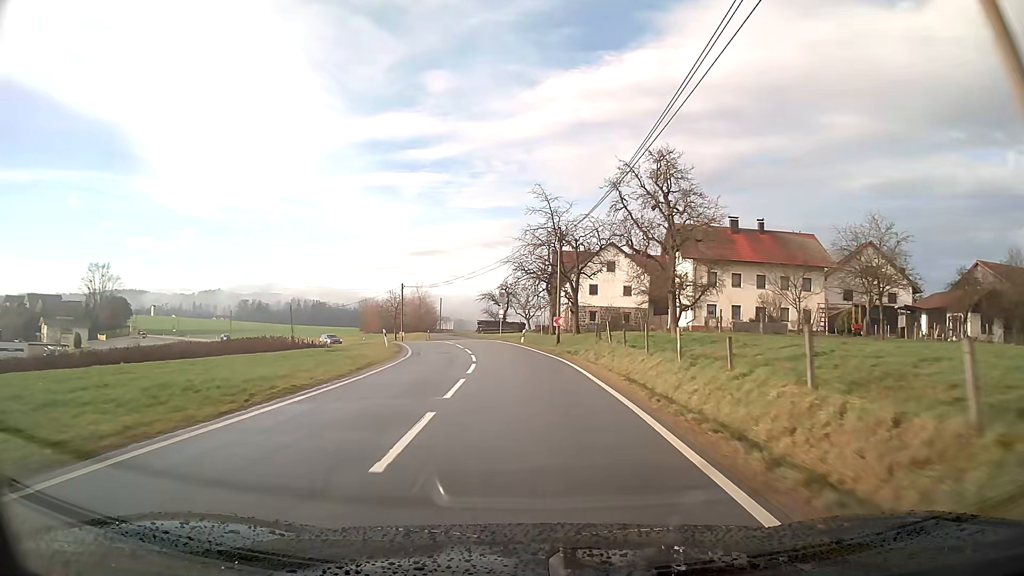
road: tertiary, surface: asphalt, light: Day
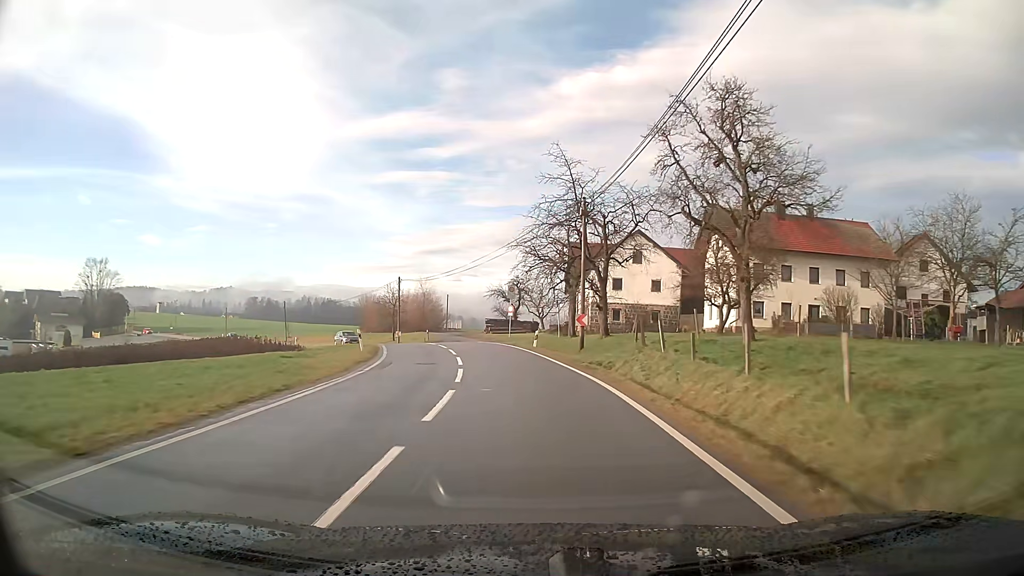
(-0.1, +9.1) m; -1°
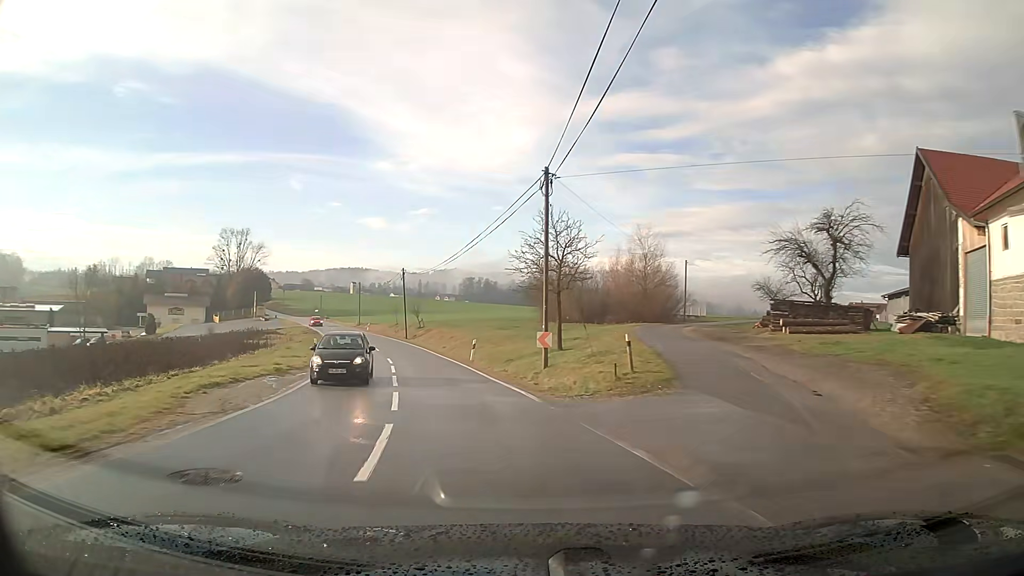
(-6.9, +45.0) m; -21°
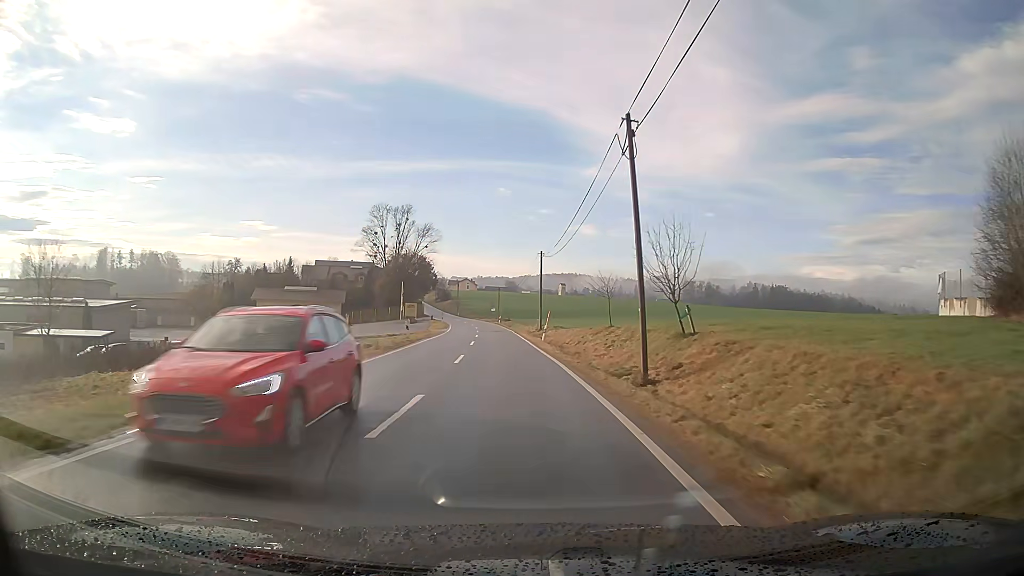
(-8.0, +46.4) m; -16°
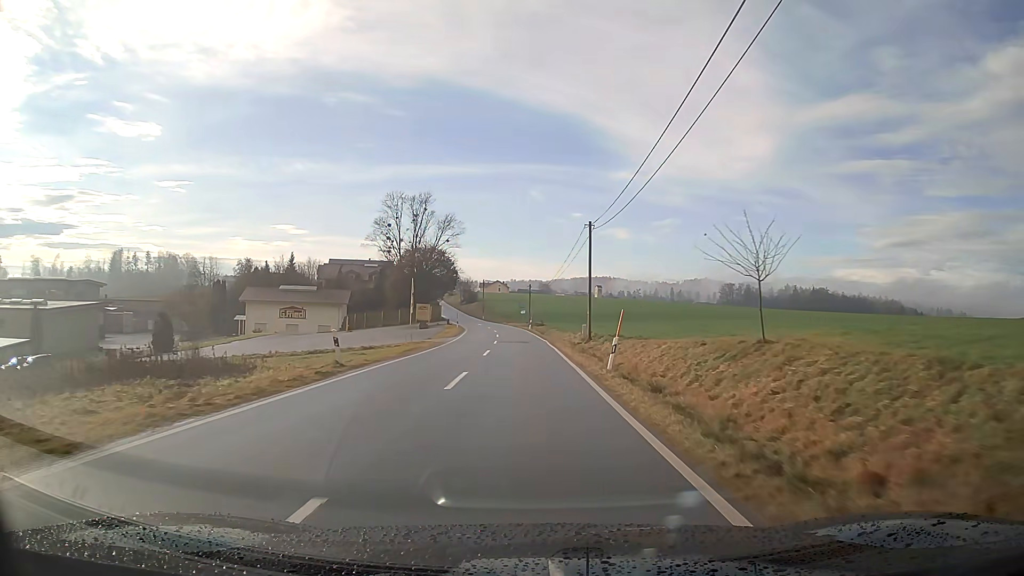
(-0.5, +18.7) m; -2°
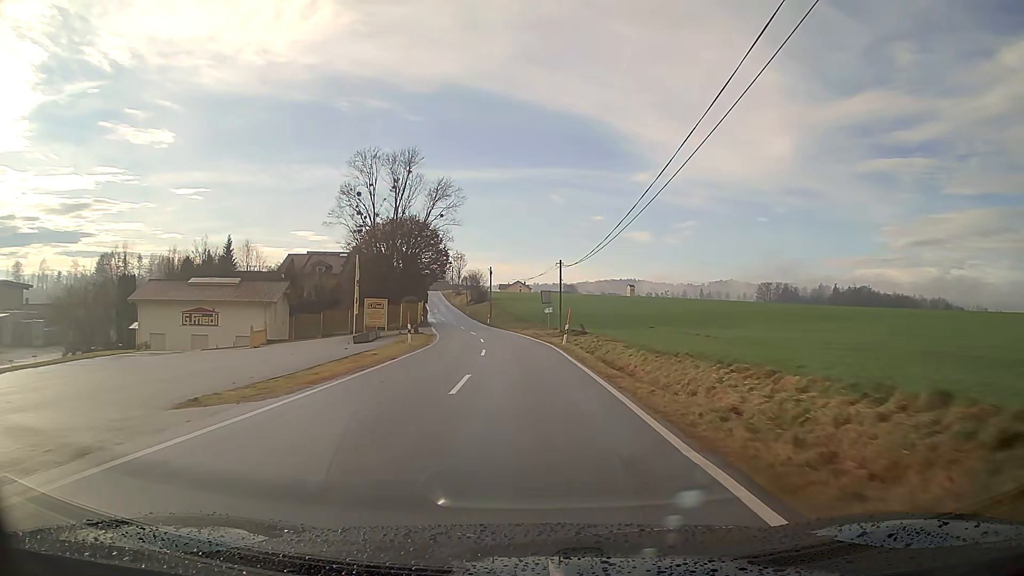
(-0.7, +37.0) m; -2°
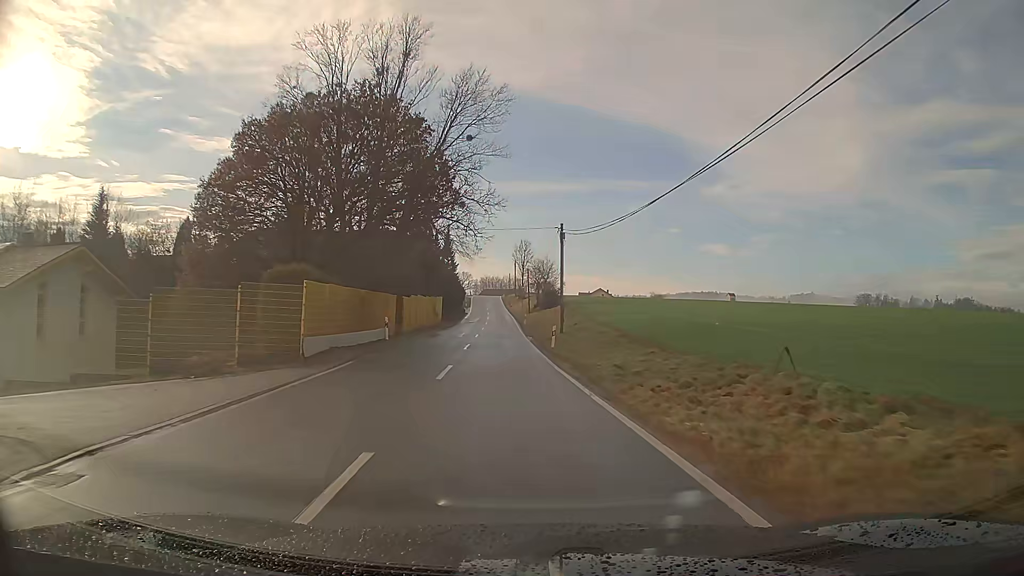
(-2.5, +45.5) m; -7°
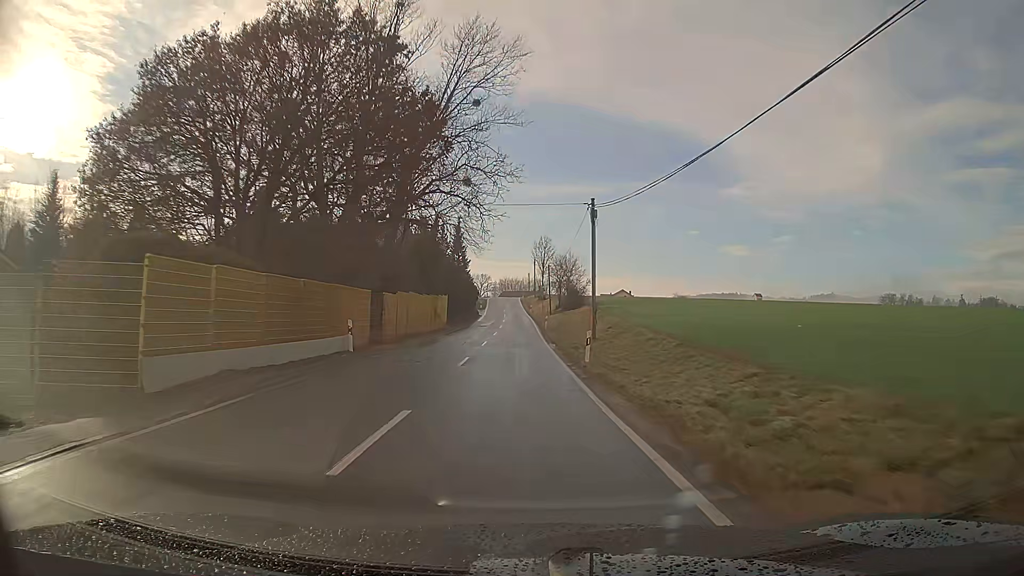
(-0.1, +9.1) m; -1°
(0, +10) (0, +20) (0, +30) (-1, +40) (-1, +50) (-1, +60) (-1, +70) (-2, +80) (-2, +90) (-3, +100) m
